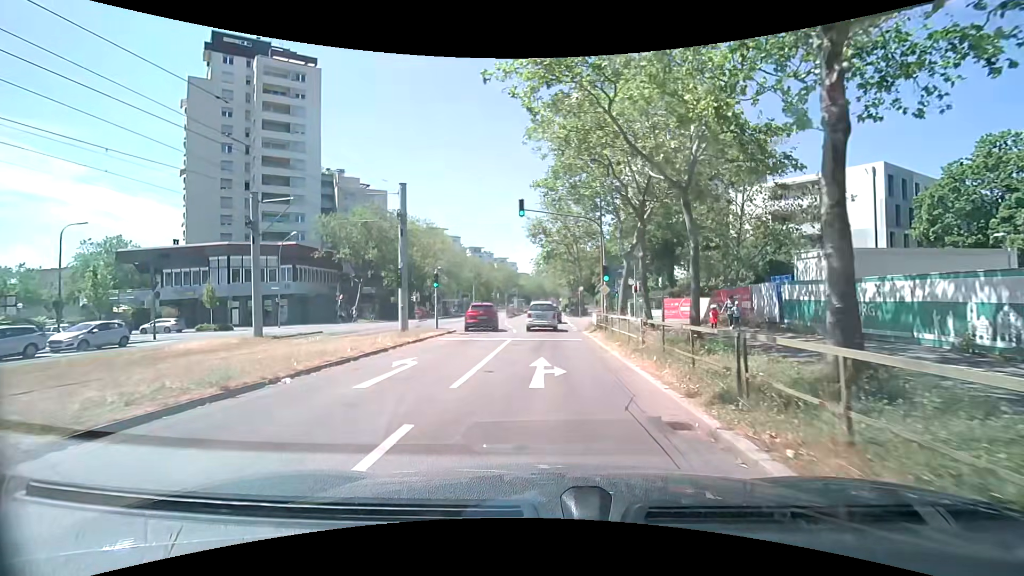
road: tertiary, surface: asphalt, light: Day
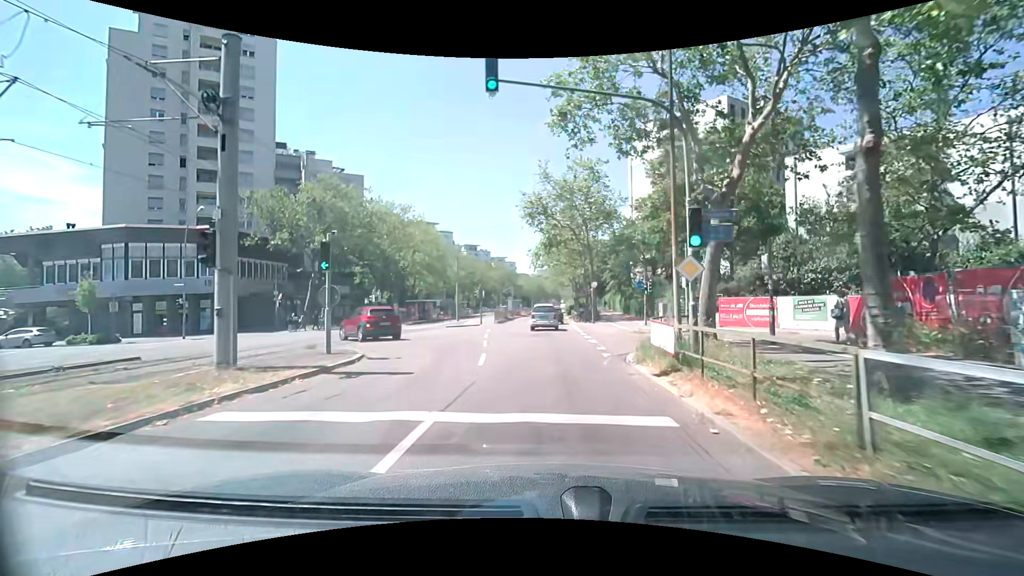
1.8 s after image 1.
(+0.3, +14.4) m; 0°
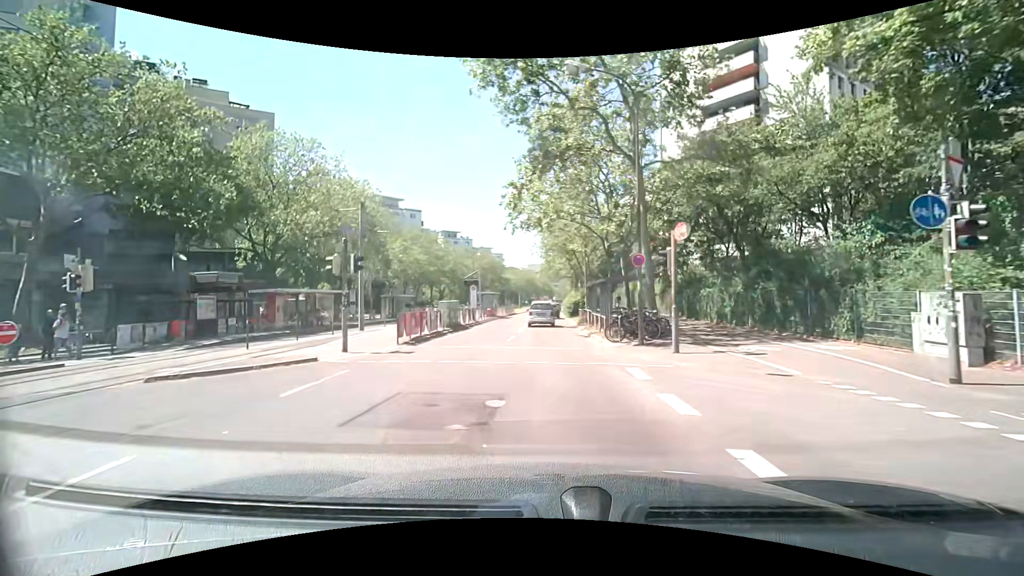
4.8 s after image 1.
(+0.7, +28.1) m; +2°
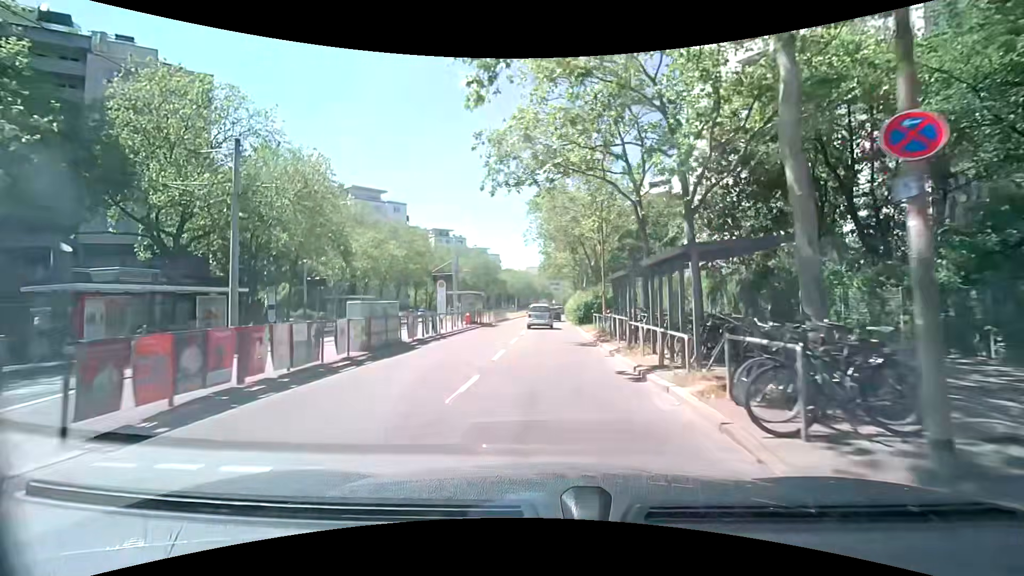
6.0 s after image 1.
(0.0, +12.0) m; 0°
